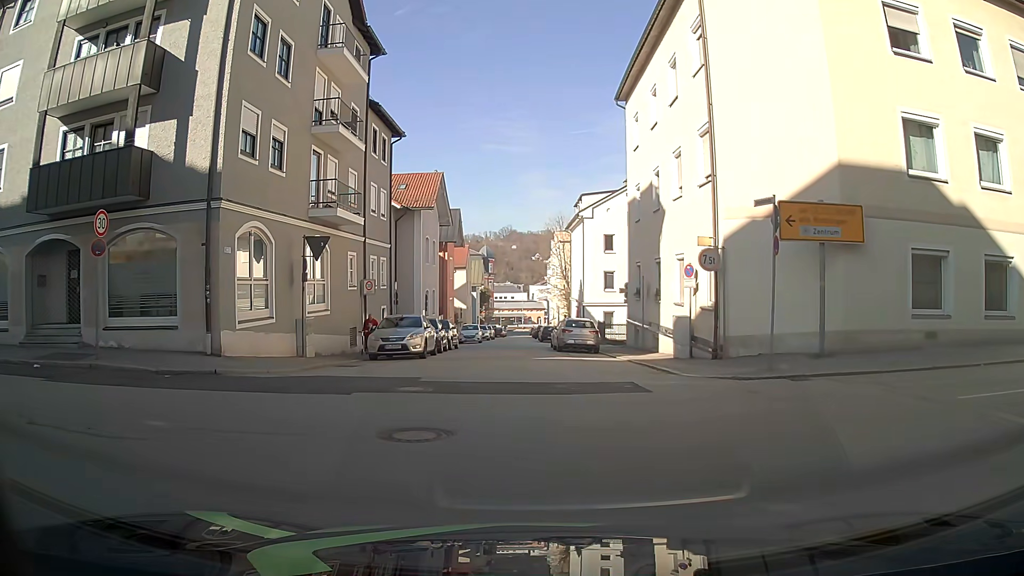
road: residential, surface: asphalt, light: Day
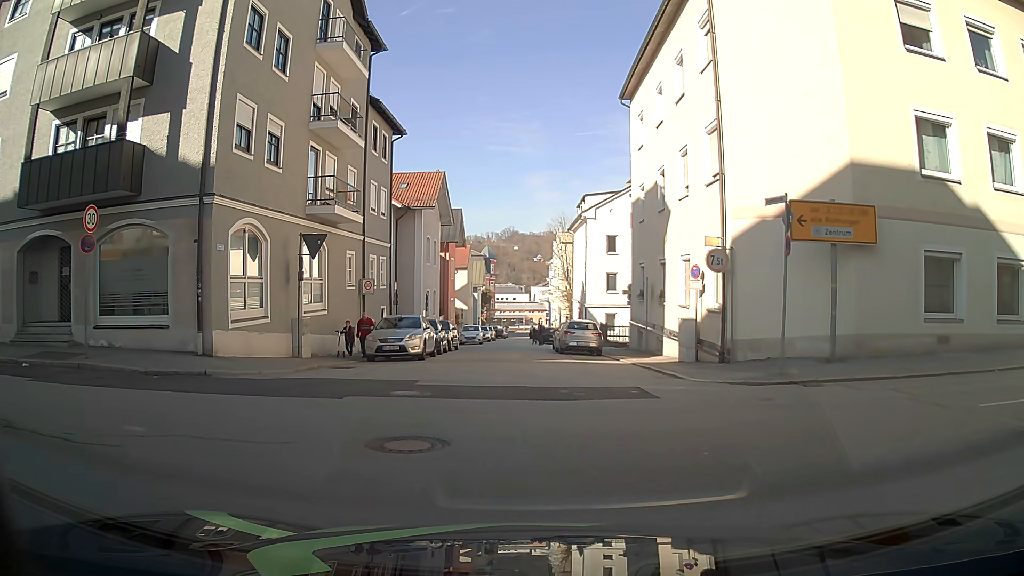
(0.0, +0.5) m; 0°
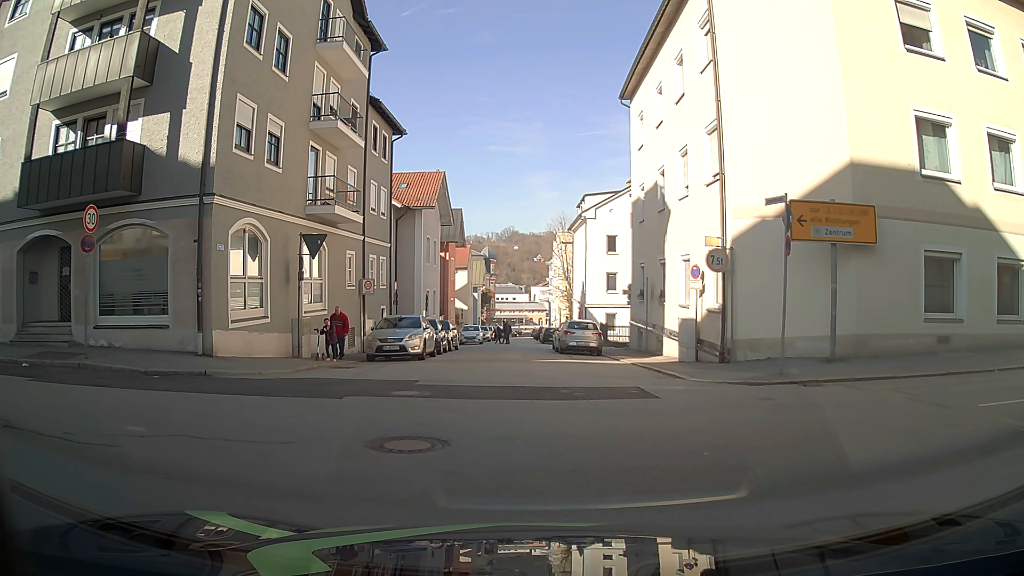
(0.0, 0.0) m; 0°
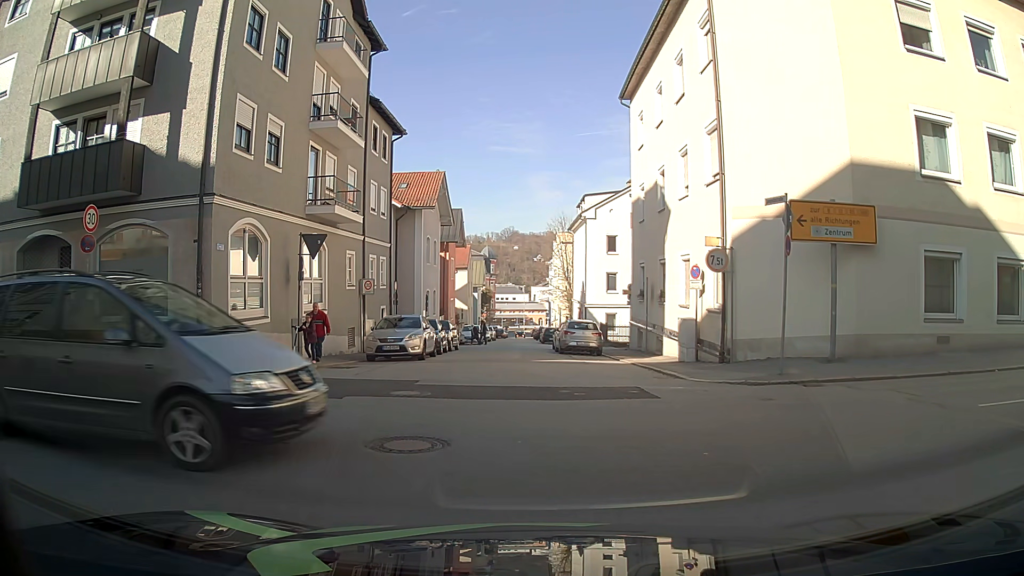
(0.0, 0.0) m; 0°
